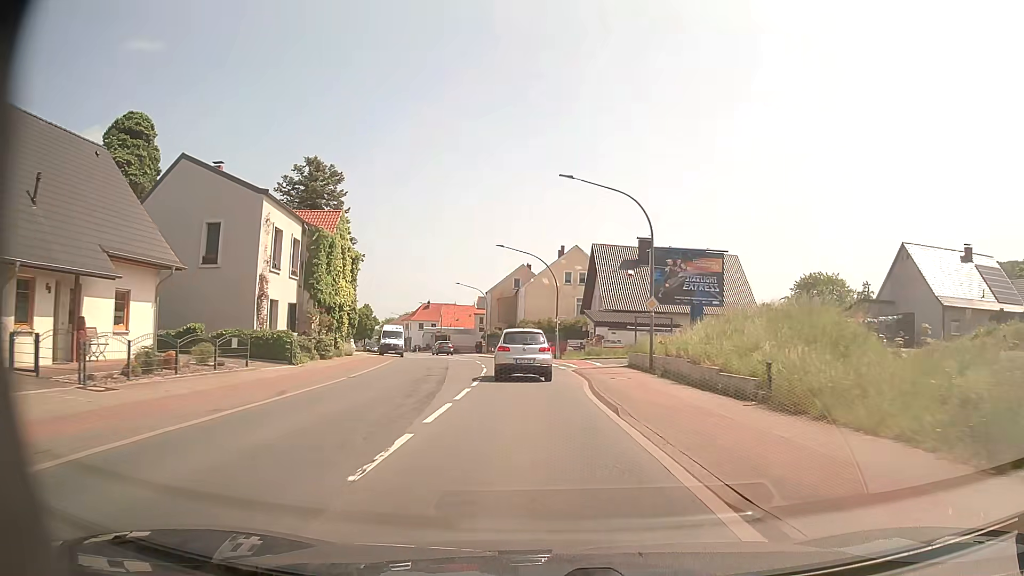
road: primary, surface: asphalt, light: Day
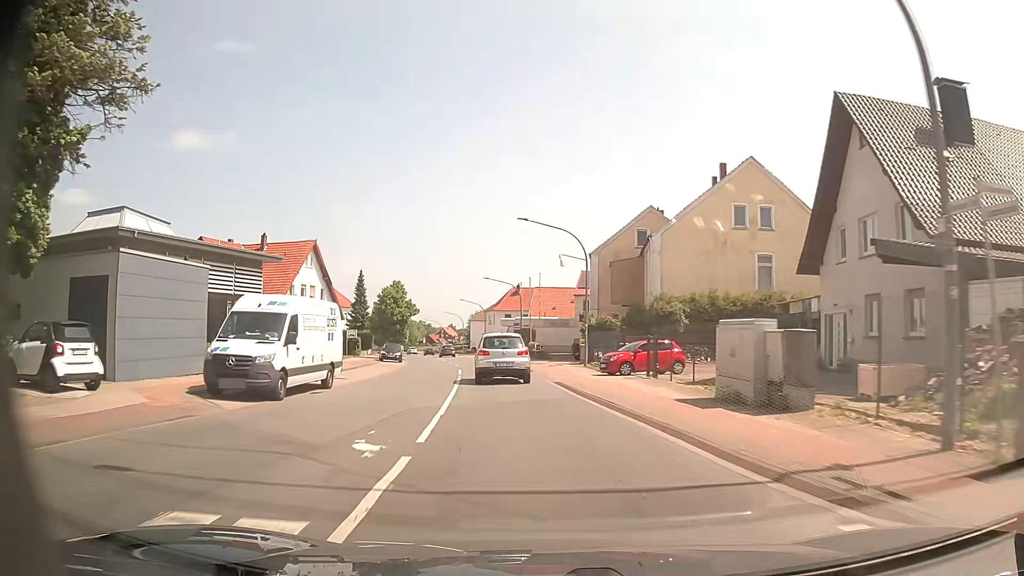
(-2.5, +39.8) m; -9°
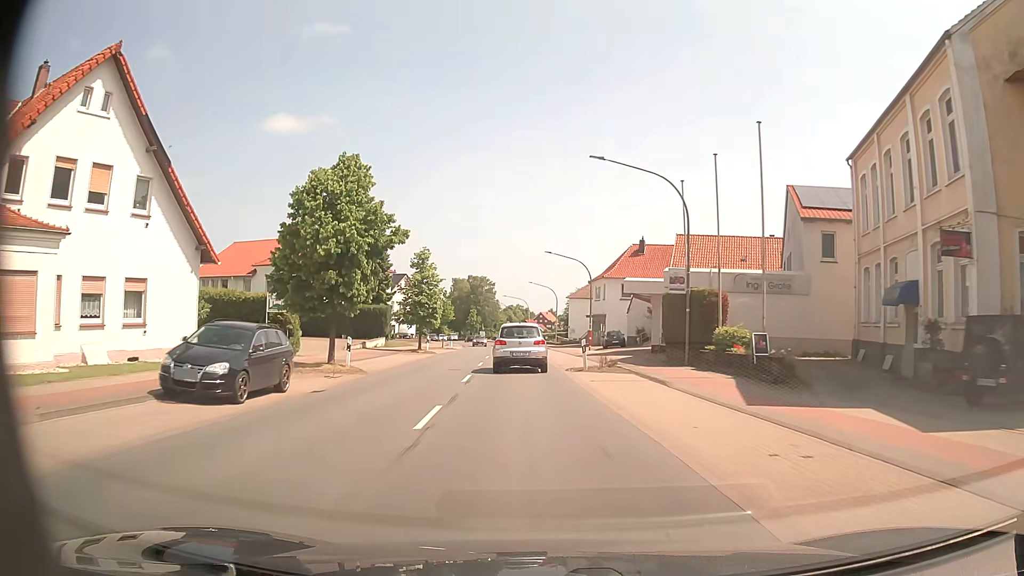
(-3.9, +41.6) m; -9°
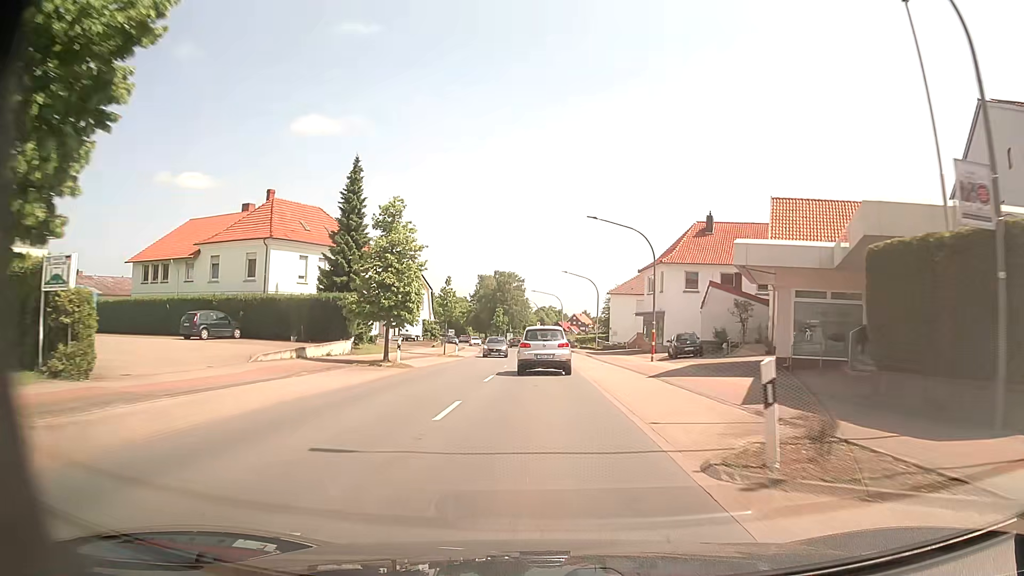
(-0.6, +17.4) m; -3°
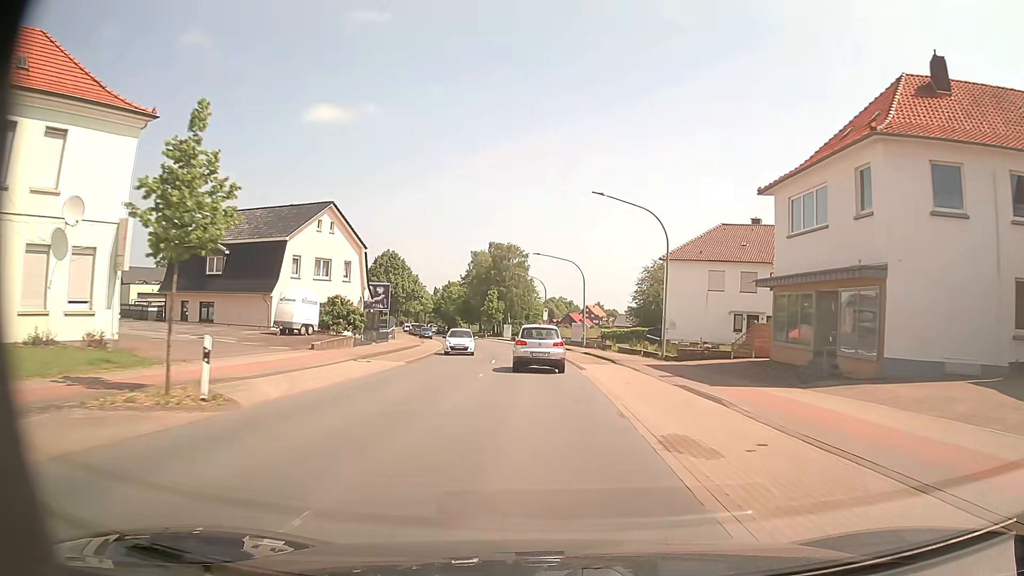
(-0.4, +35.6) m; -1°
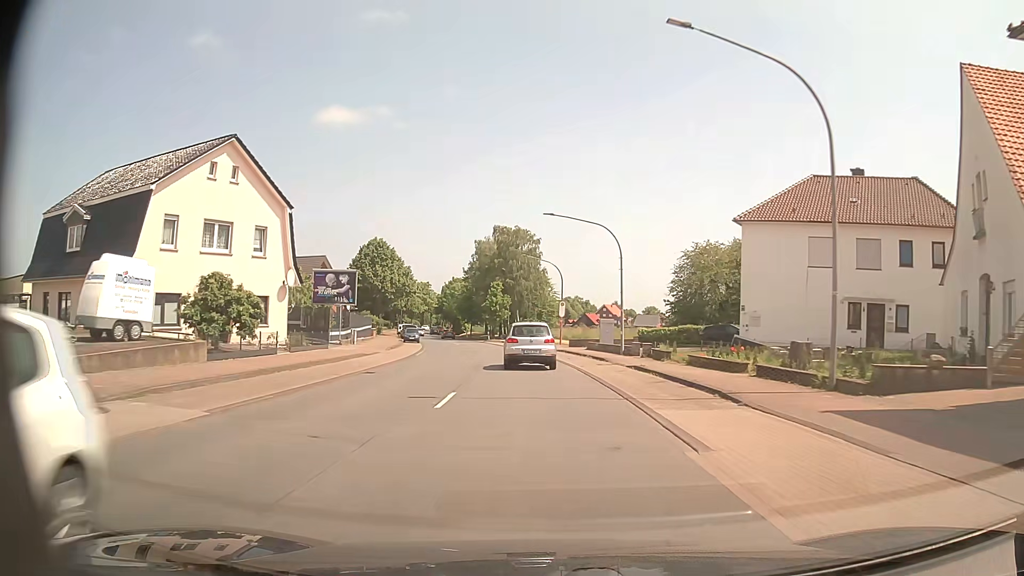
(0.0, +18.4) m; -1°
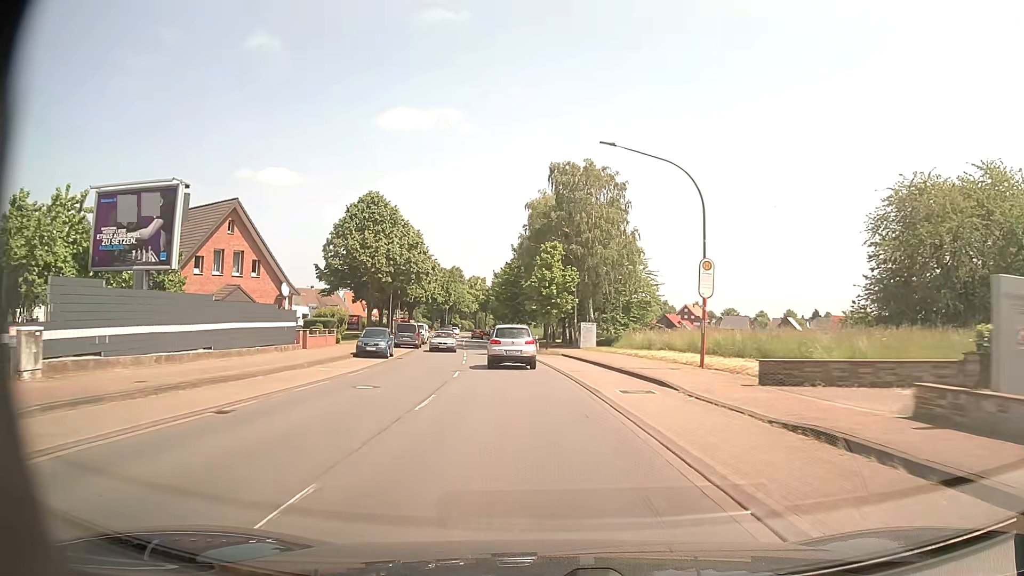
(-1.7, +36.5) m; -6°
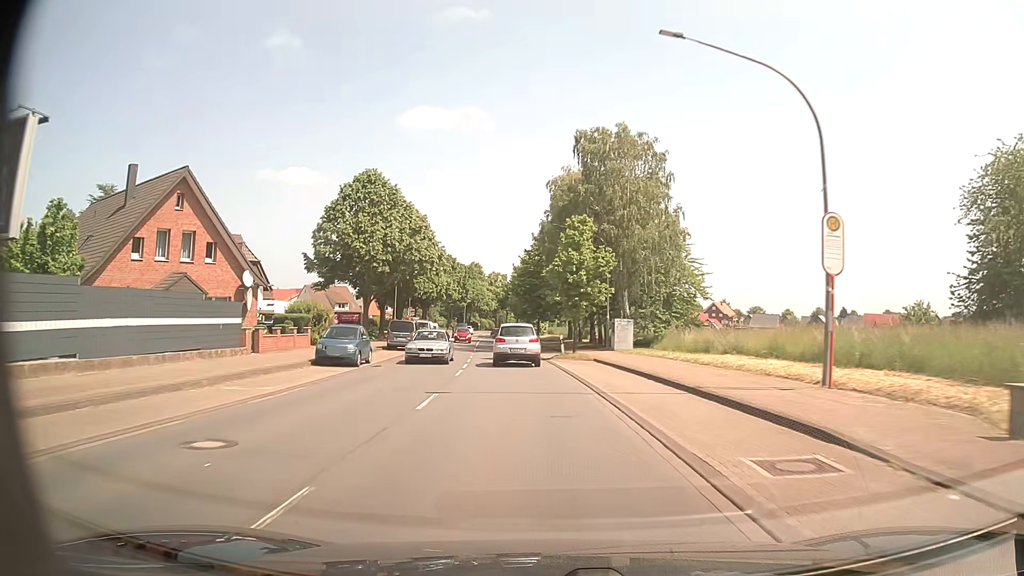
(-0.1, +9.3) m; -2°
(0, +10) (-1, +20) (-2, +30) (-2, +40) (-3, +50) (-4, +60) (-6, +70) (-6, +80) (-7, +90) (-8, +100) m
